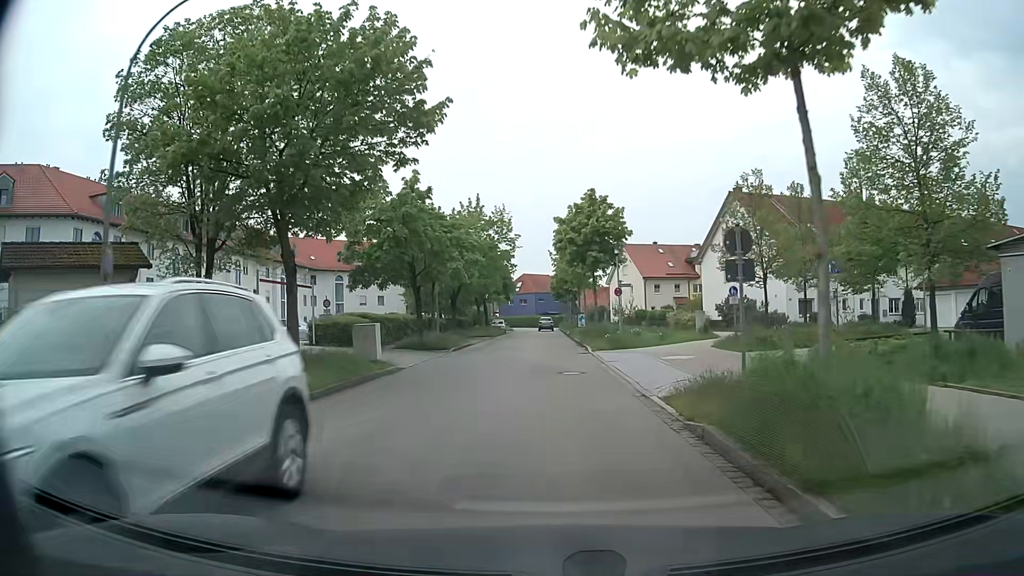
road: residential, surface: asphalt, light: Day
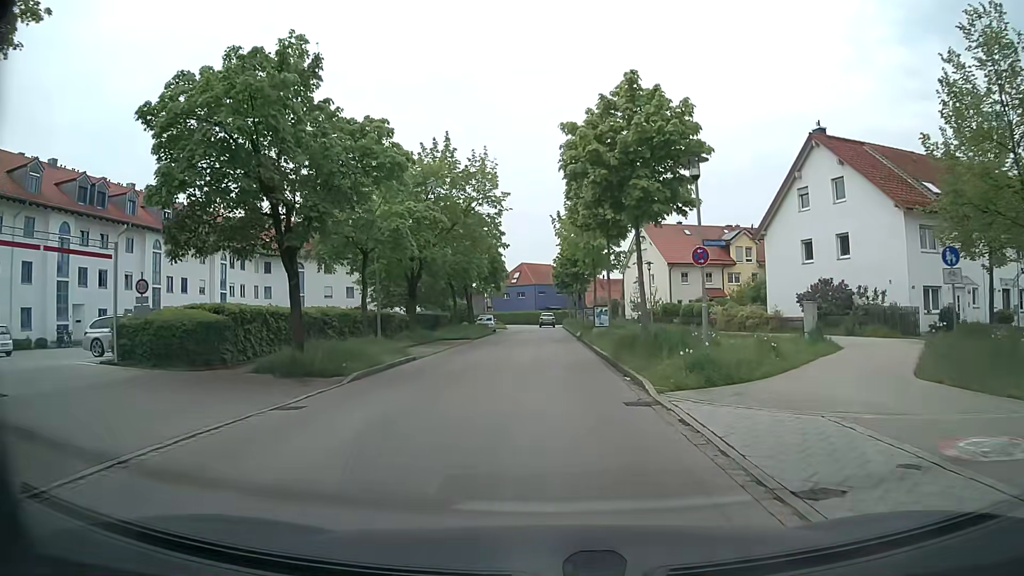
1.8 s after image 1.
(+0.1, +16.6) m; 0°
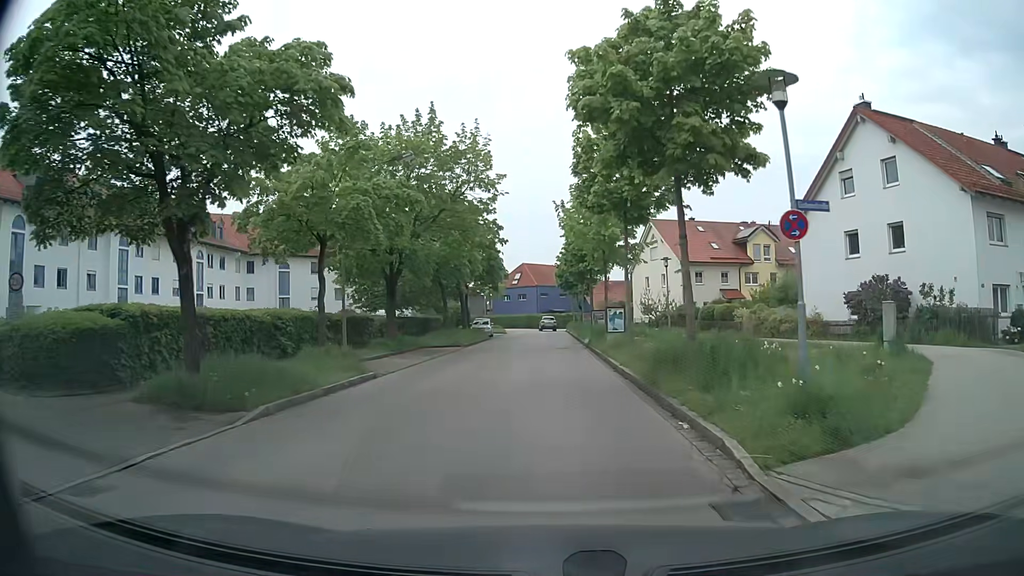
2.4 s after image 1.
(0.0, +5.5) m; 0°
(0, +10) (0, +20) (0, +30) (0, +40) (0, +50) (0, +60) (0, +70) (-1, +80) (-5, +89) (-12, +96) m
